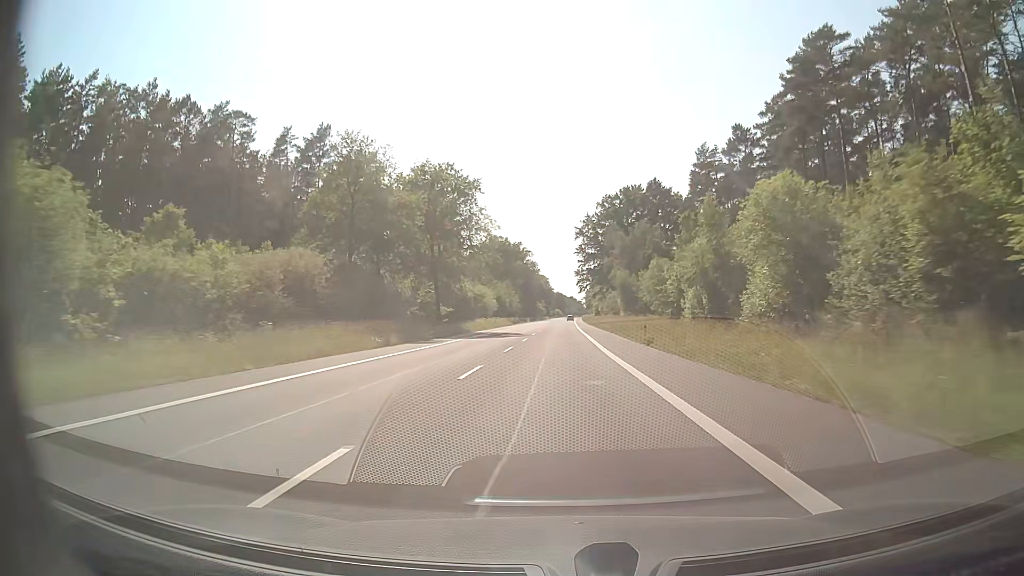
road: secondary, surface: asphalt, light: Day
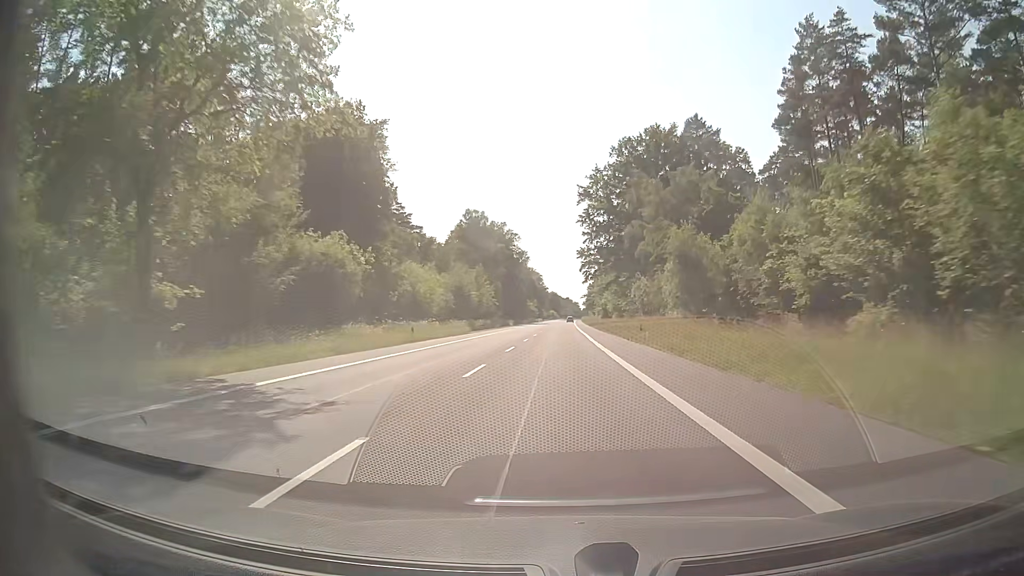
(+0.2, +47.4) m; +1°
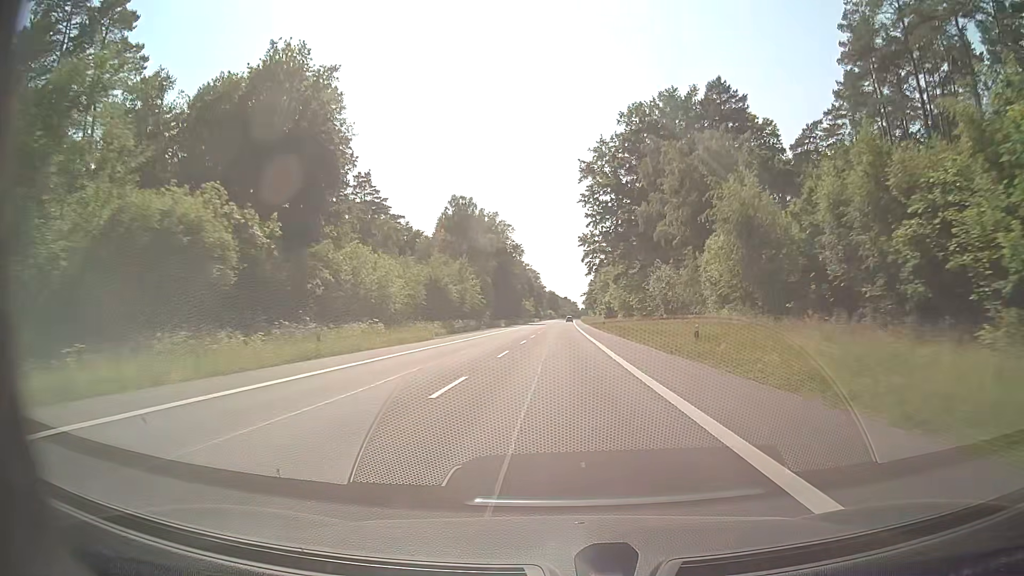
(0.0, +15.8) m; 0°
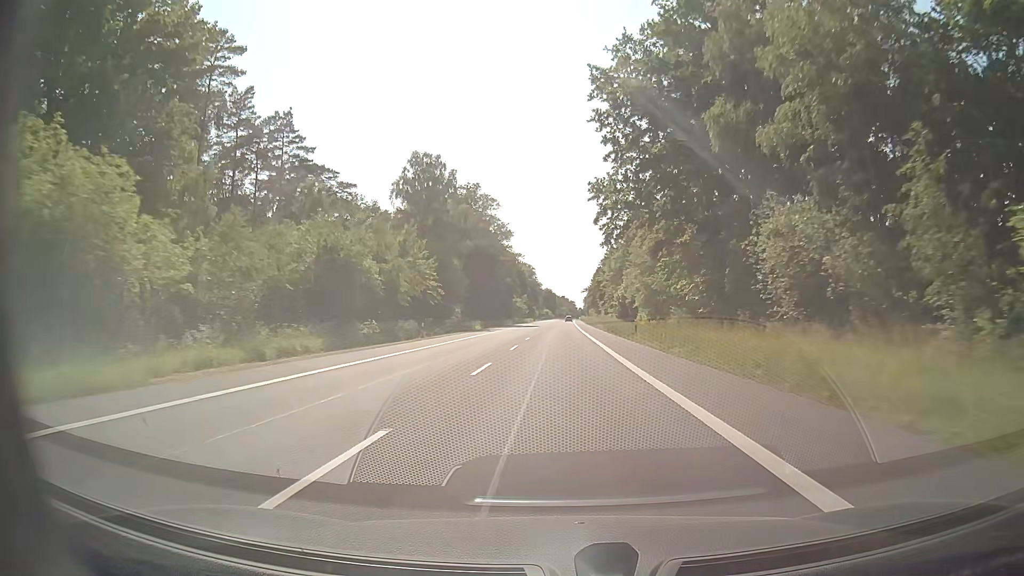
(-0.1, +31.6) m; 0°
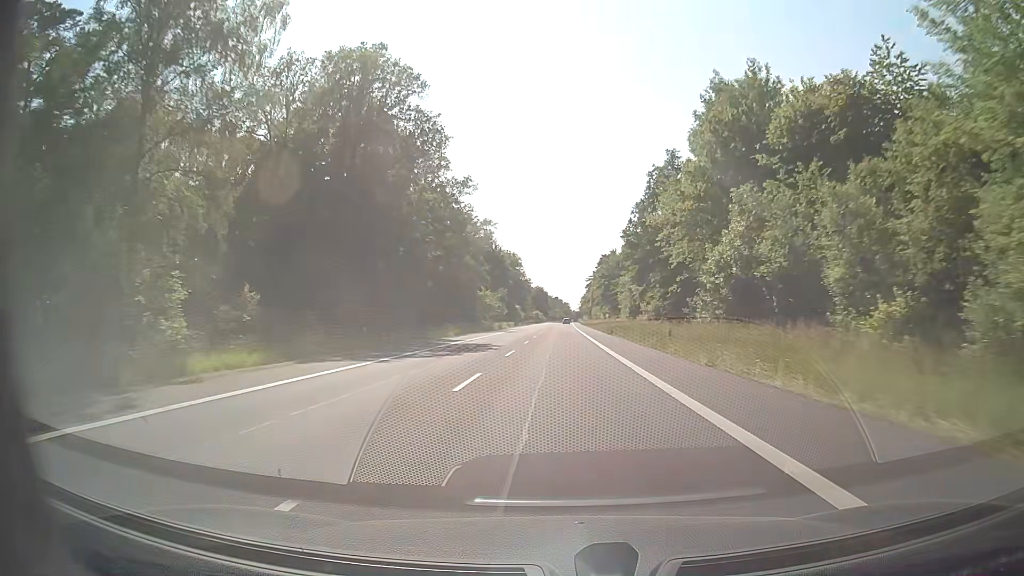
(+0.2, +63.1) m; +1°
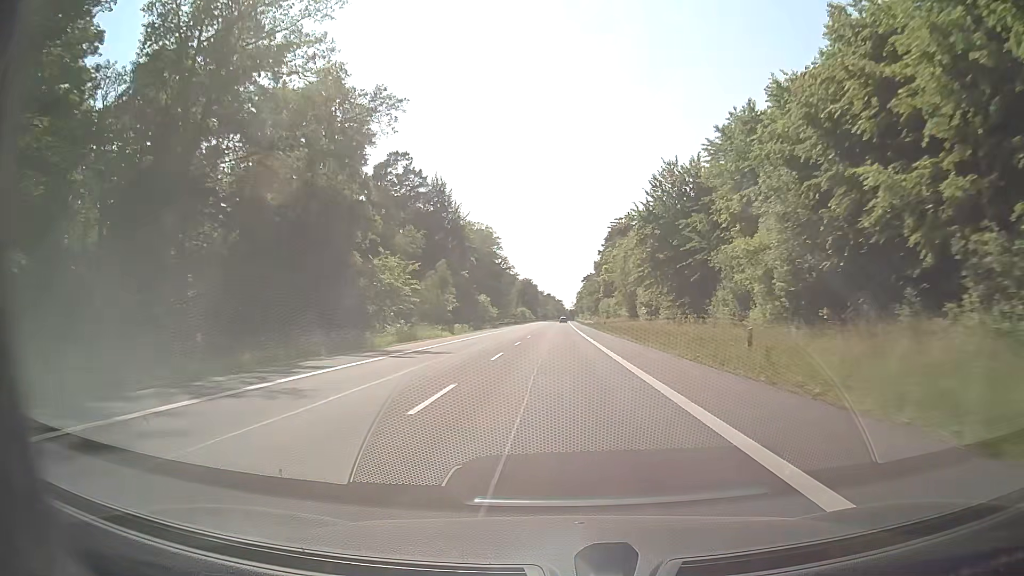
(+0.3, +63.1) m; +1°
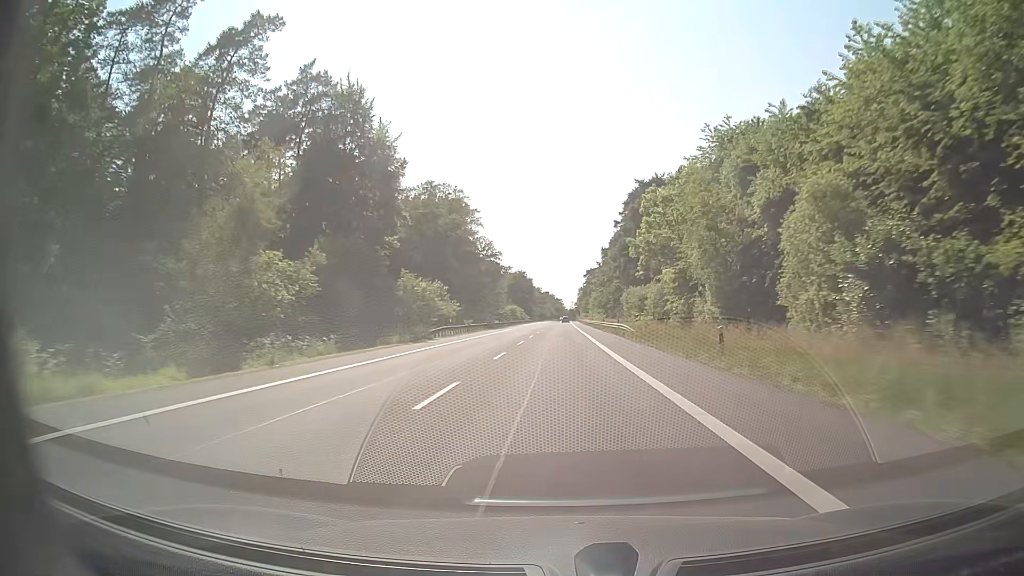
(0.0, +47.4) m; 0°
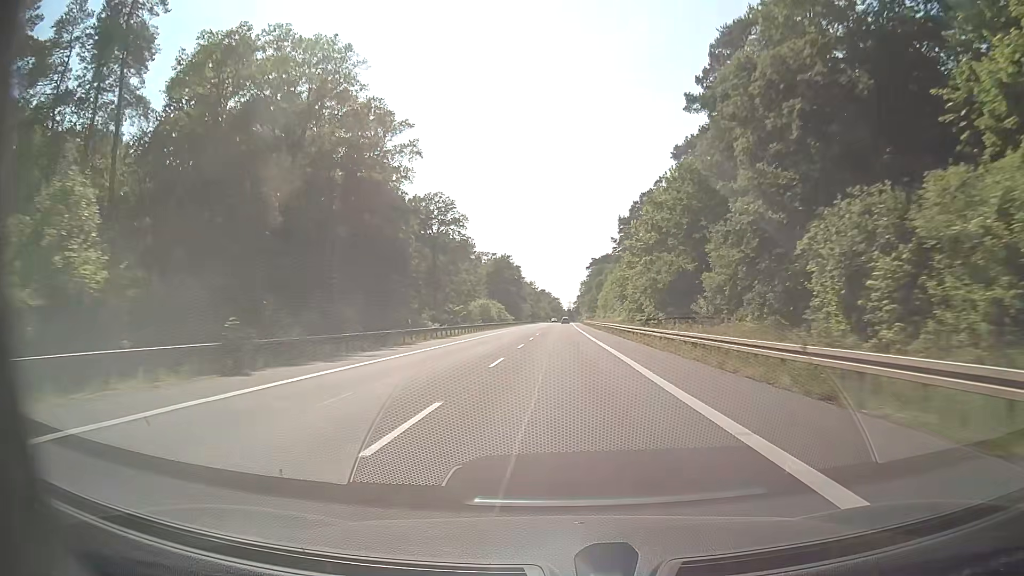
(+0.1, +63.2) m; 0°
(0, +10) (0, +20) (0, +30) (0, +40) (0, +50) (0, +60) (0, +70) (0, +80) (0, +90) (0, +100) m
